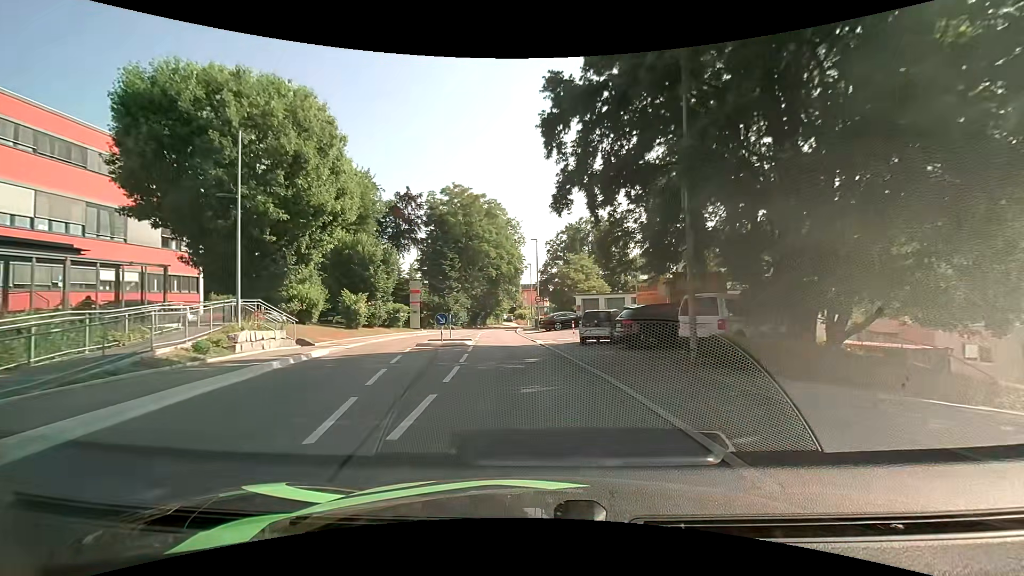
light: Day
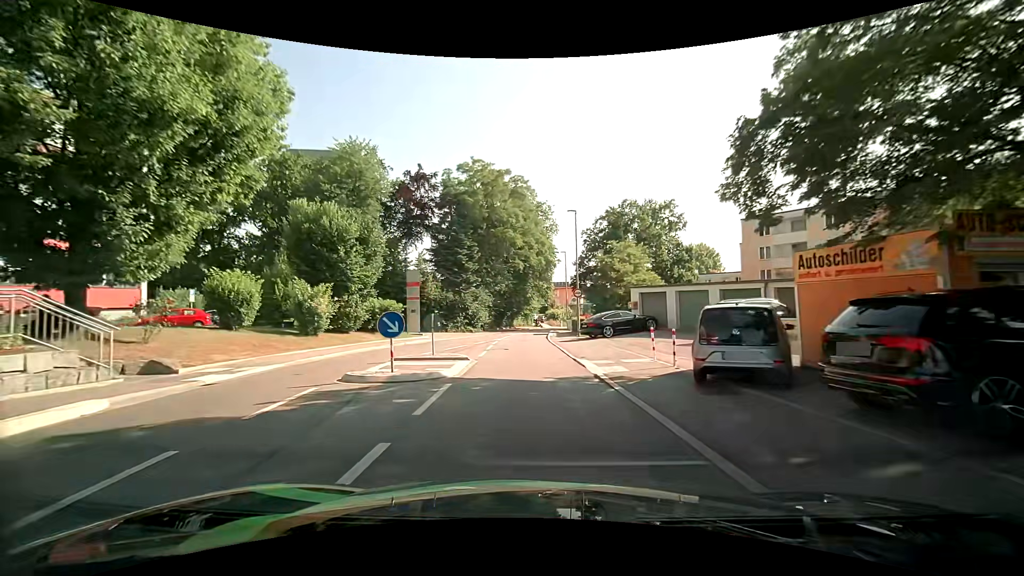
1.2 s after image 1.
(-0.4, +12.0) m; -4°
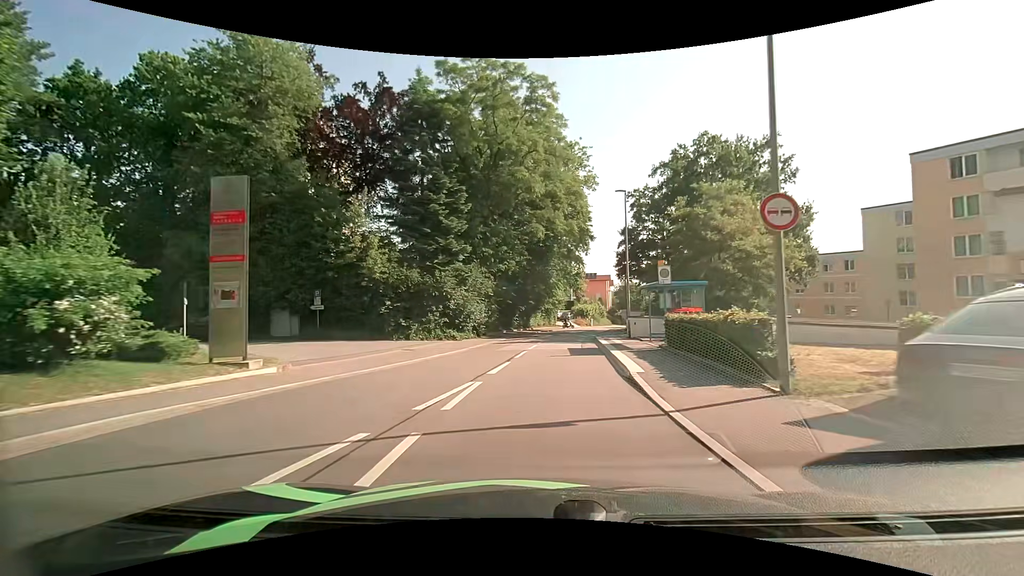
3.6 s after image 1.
(-0.7, +23.8) m; -2°
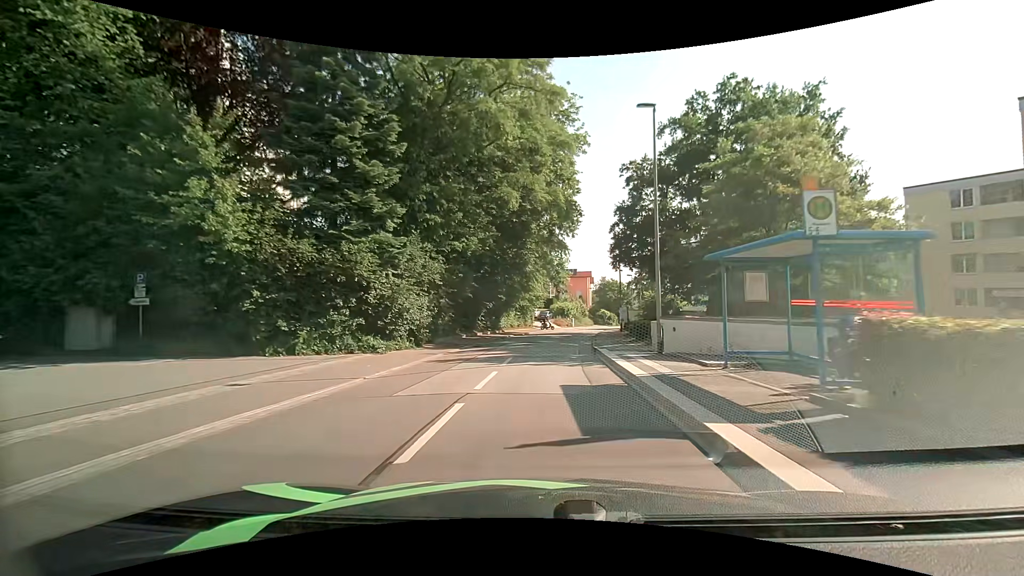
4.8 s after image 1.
(+0.3, +11.4) m; +3°
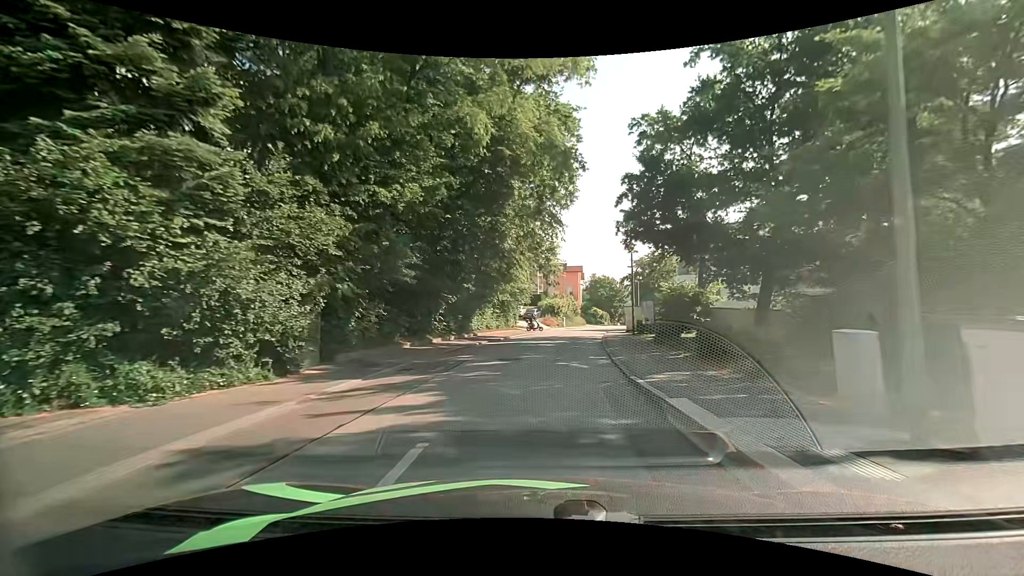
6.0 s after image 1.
(+0.1, +11.2) m; +2°
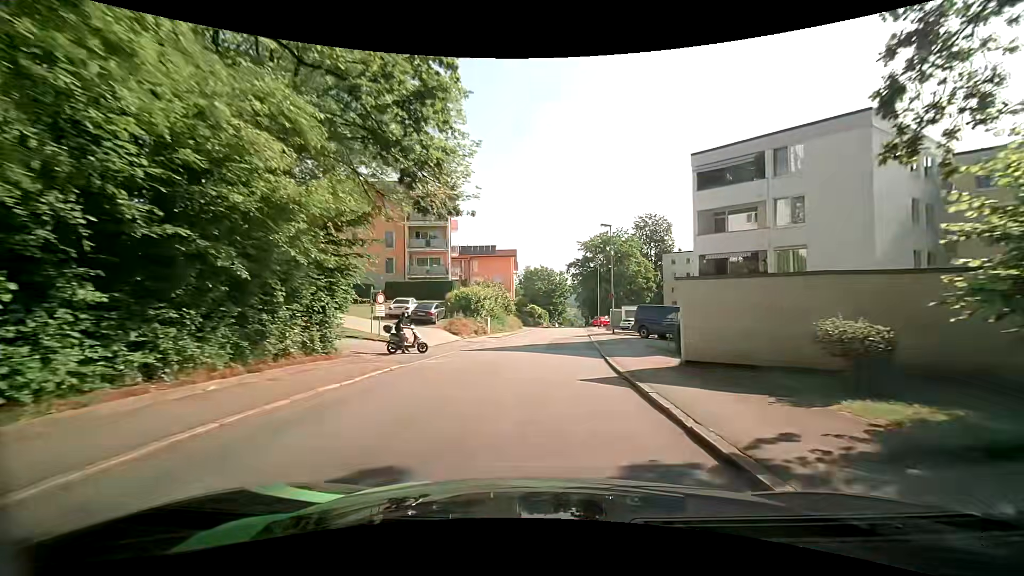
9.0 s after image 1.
(+1.8, +30.9) m; +8°
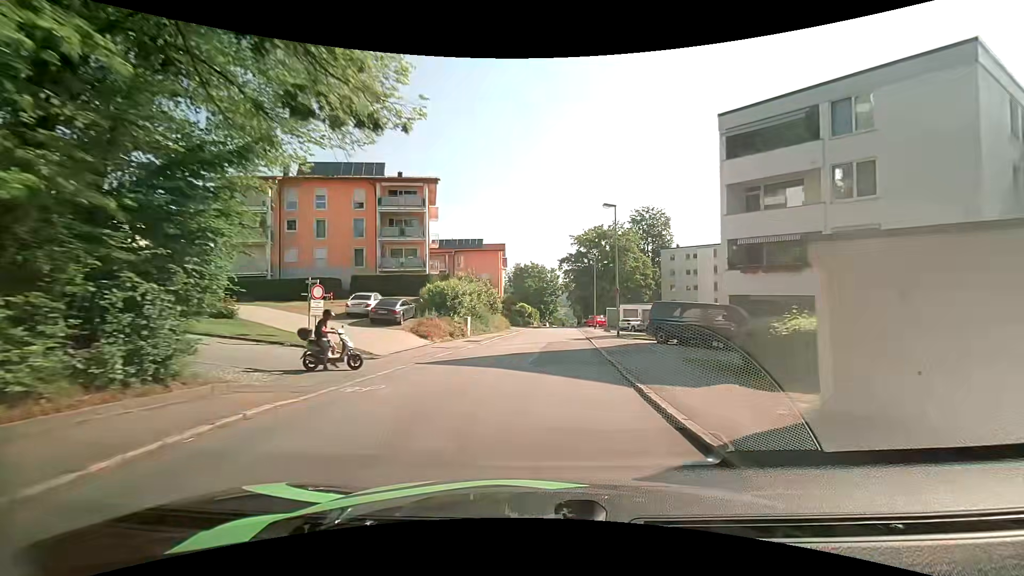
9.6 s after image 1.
(0.0, +6.5) m; 0°
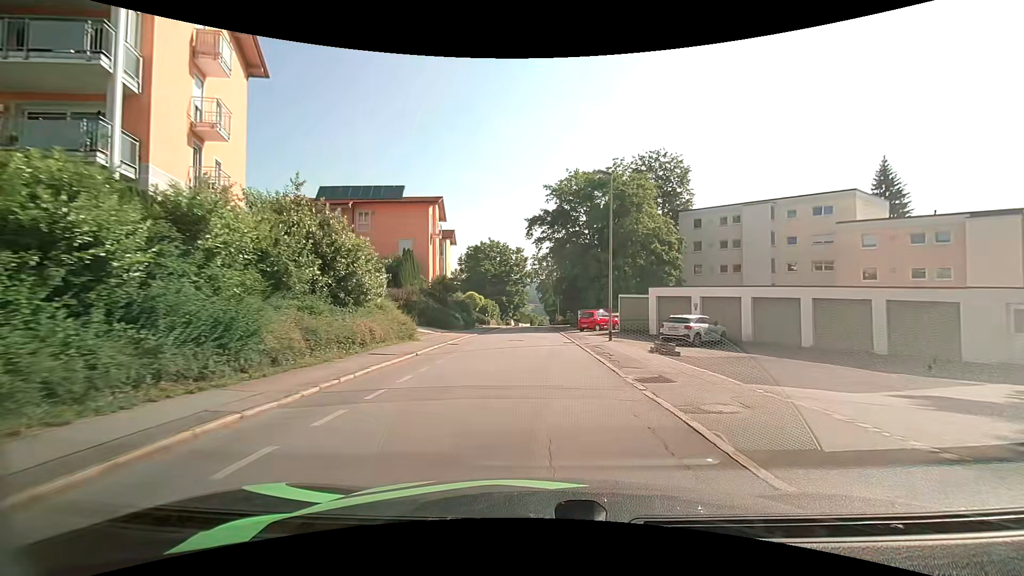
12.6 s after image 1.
(+1.4, +32.2) m; +4°
(0, +10) (0, +20) (0, +30) (0, +40) (0, +50) (0, +60) (0, +70) (0, +80) (-1, +90) (-1, +100) m
